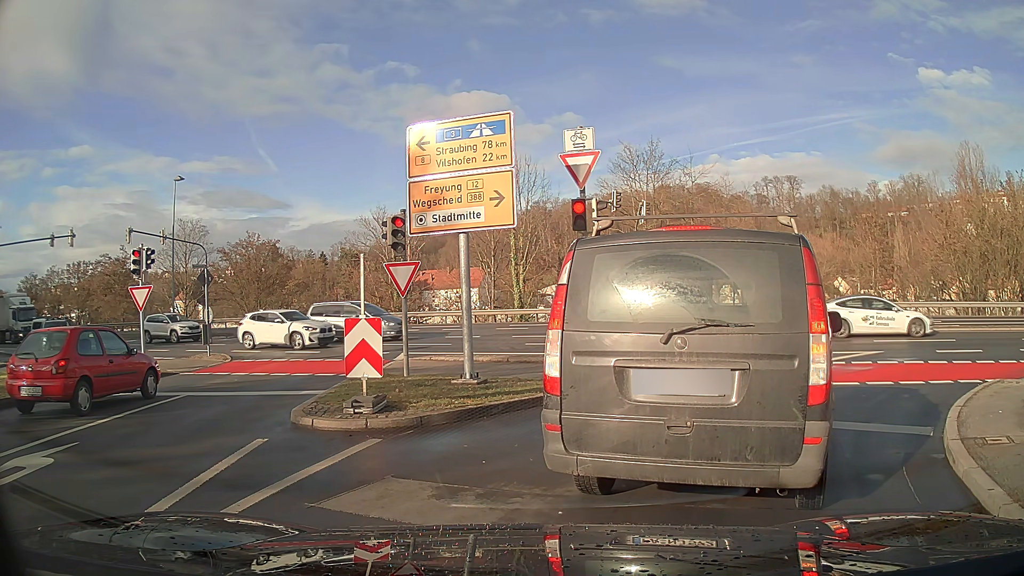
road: residential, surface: asphalt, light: Day
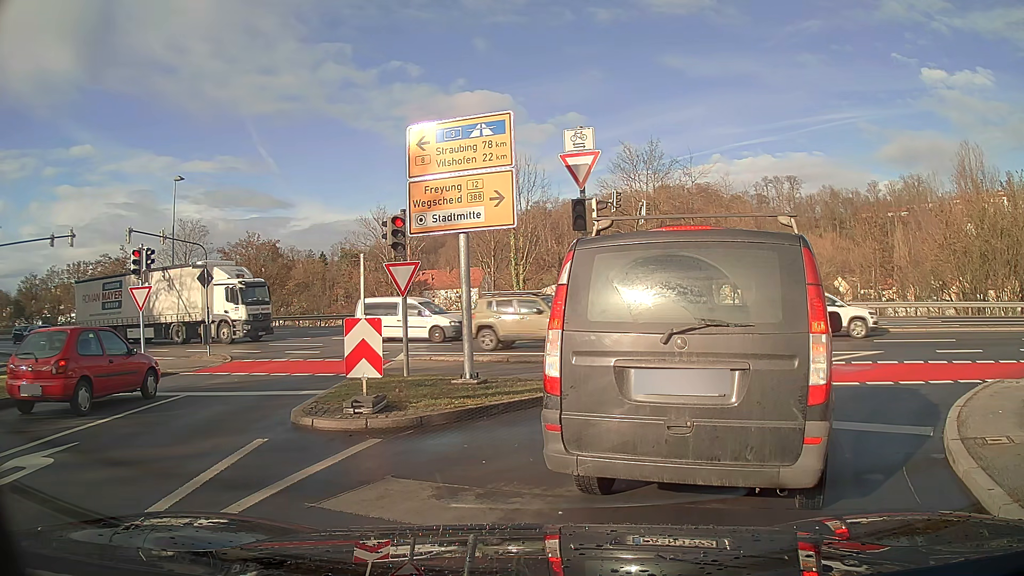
(0.0, 0.0) m; 0°
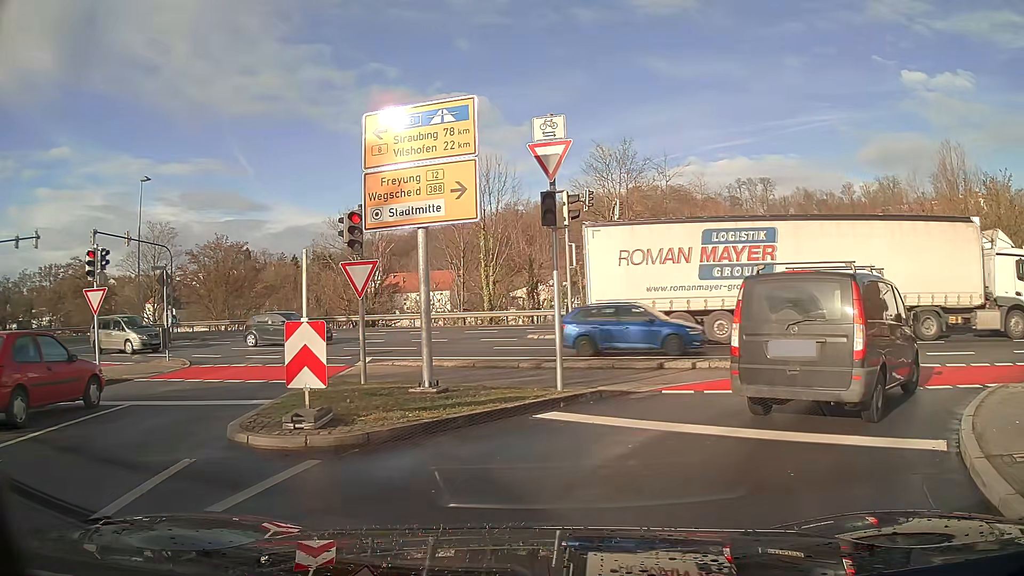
(0.0, +1.1) m; +4°
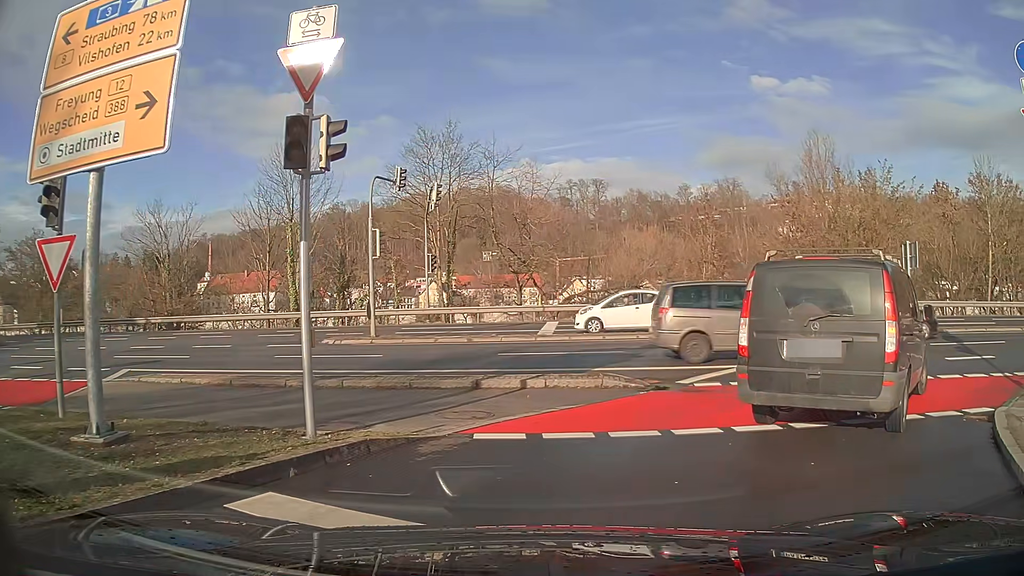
(+0.6, +4.5) m; +15°
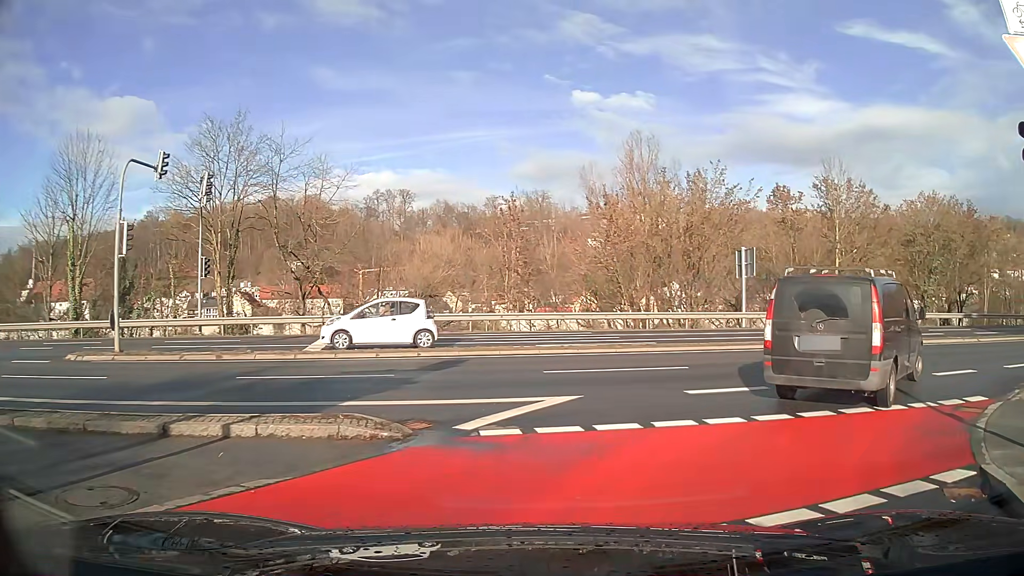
(+0.6, +4.0) m; +18°
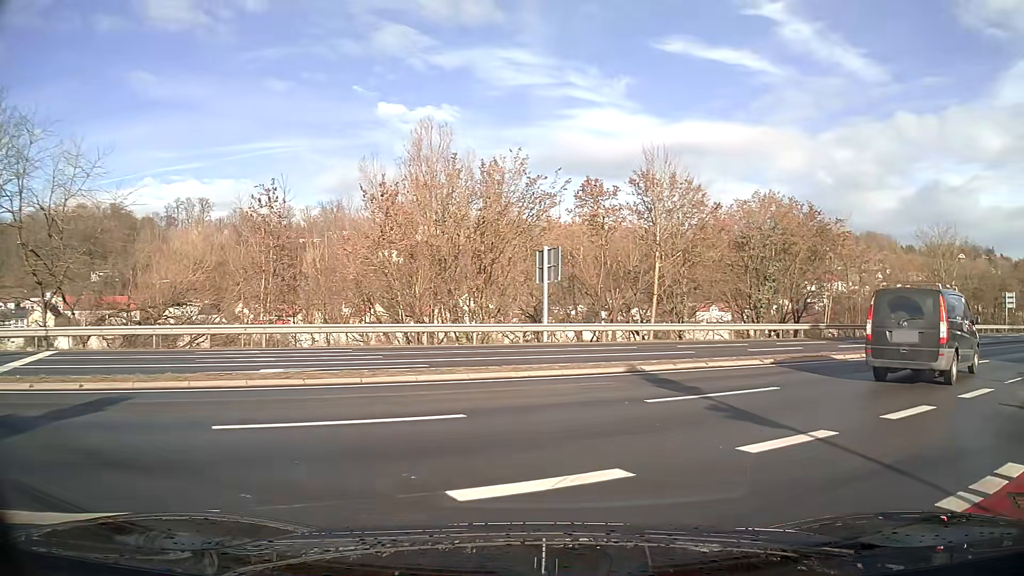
(+1.0, +6.1) m; +19°
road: primary
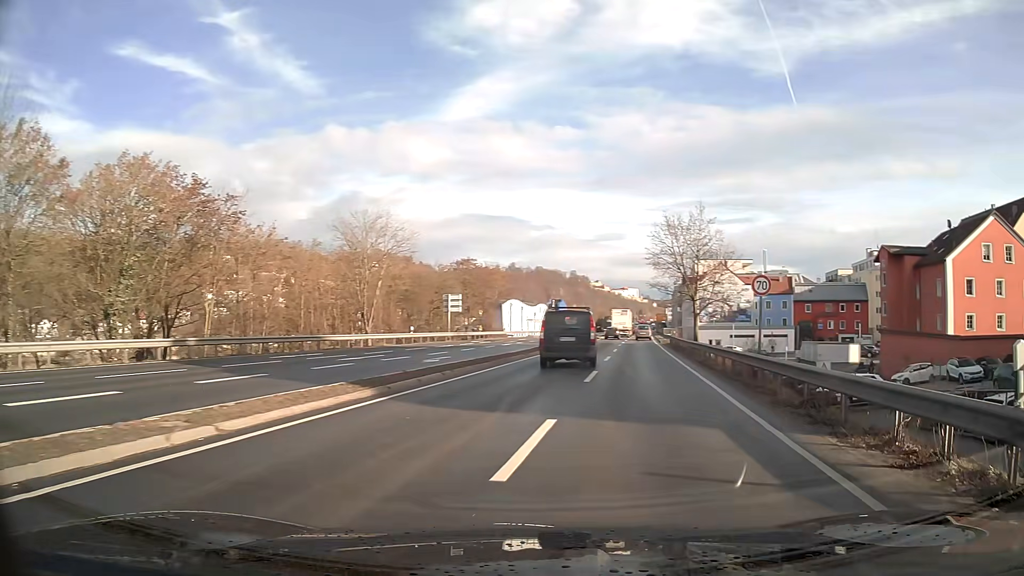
(+6.1, +12.4) m; +49°
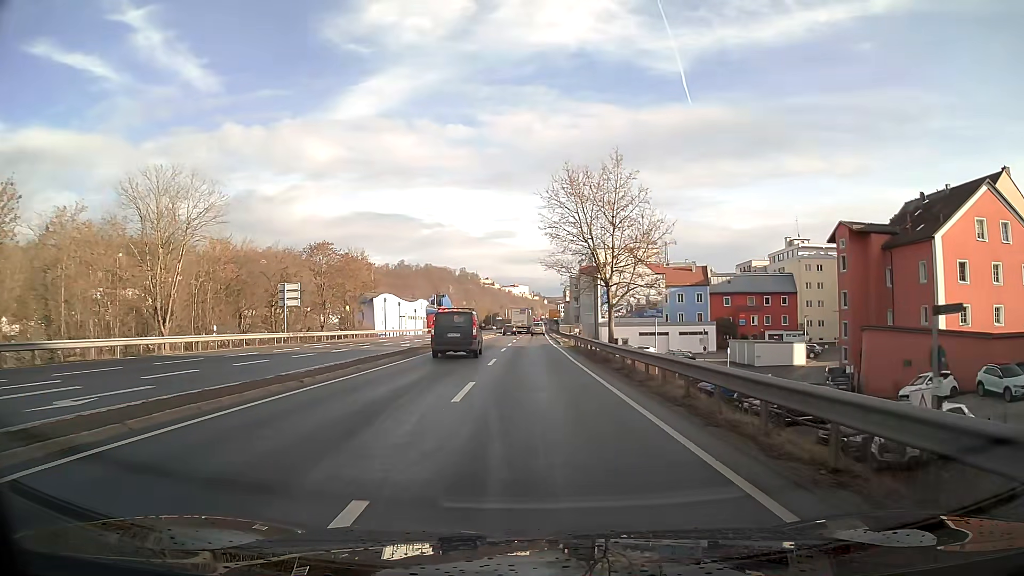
(+1.6, +16.2) m; +7°
